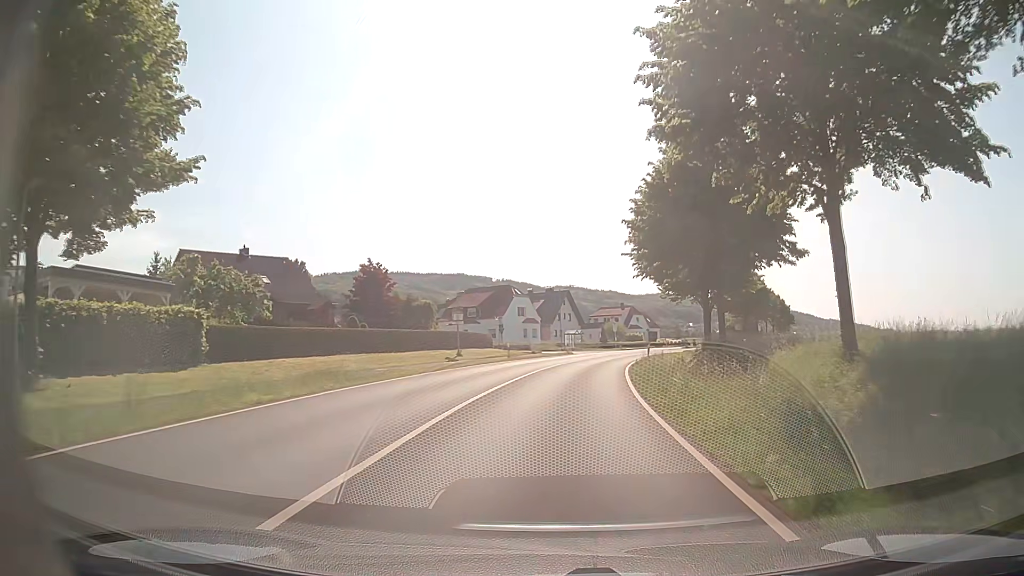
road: primary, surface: asphalt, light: Day
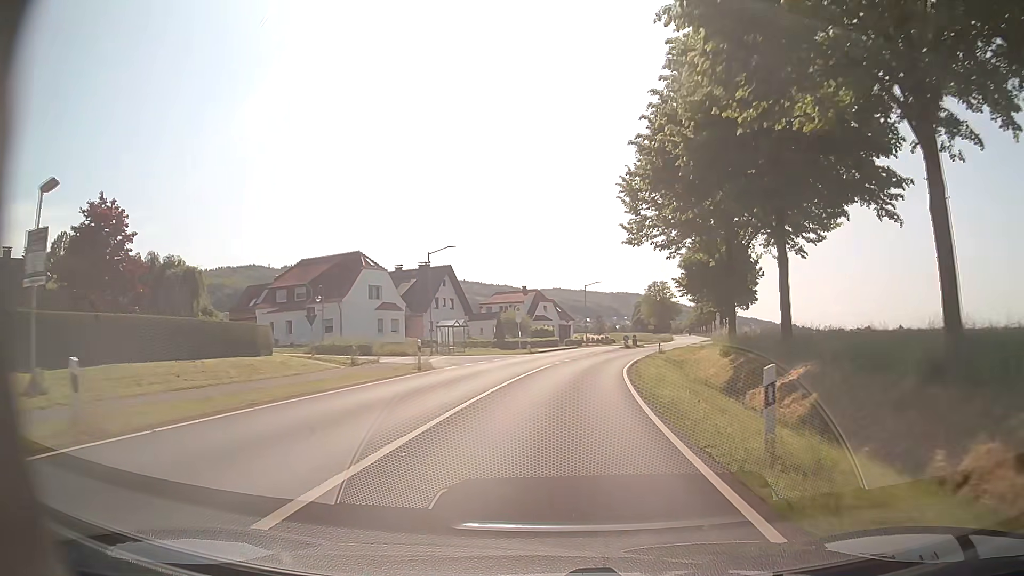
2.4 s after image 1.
(+2.6, +35.1) m; +9°
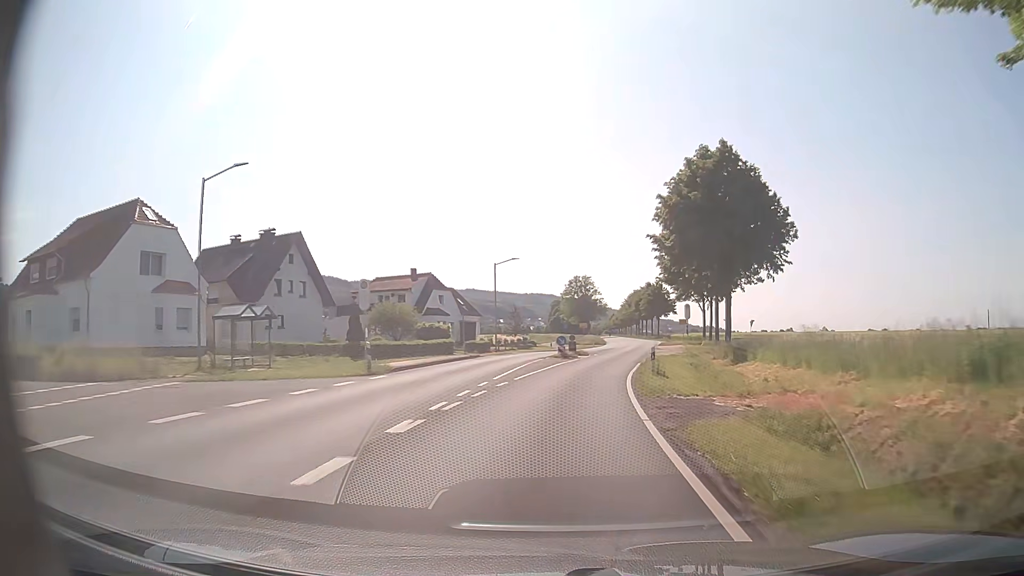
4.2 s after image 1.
(+1.7, +27.5) m; +7°
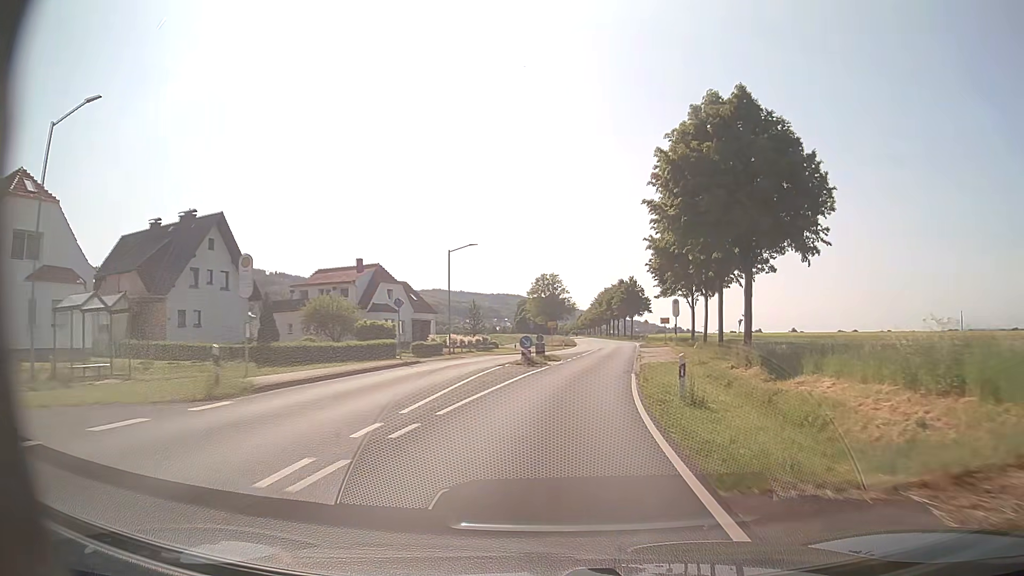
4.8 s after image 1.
(+0.2, +9.6) m; +3°
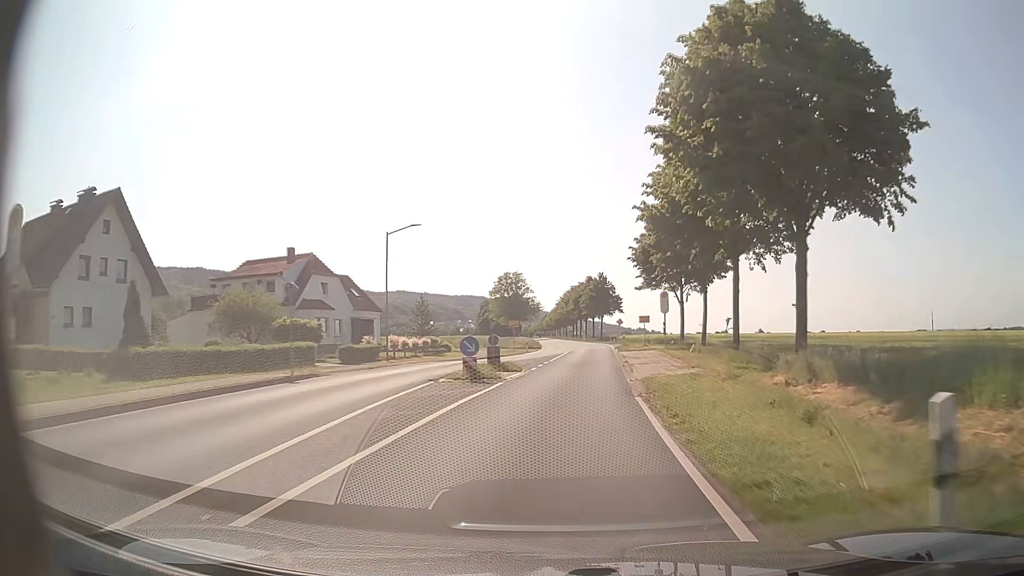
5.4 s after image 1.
(+0.3, +9.8) m; +3°
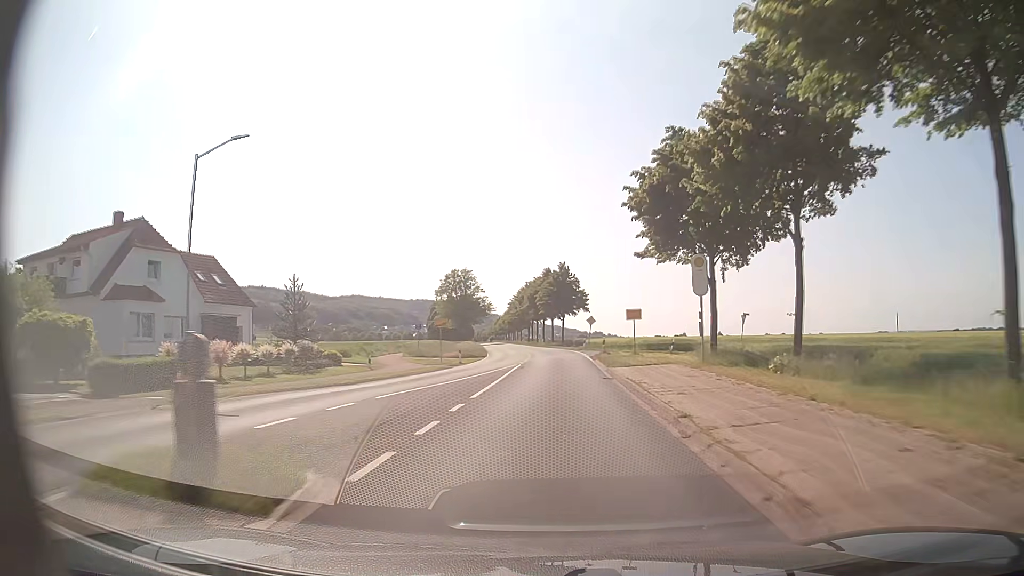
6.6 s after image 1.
(+0.8, +20.6) m; +4°
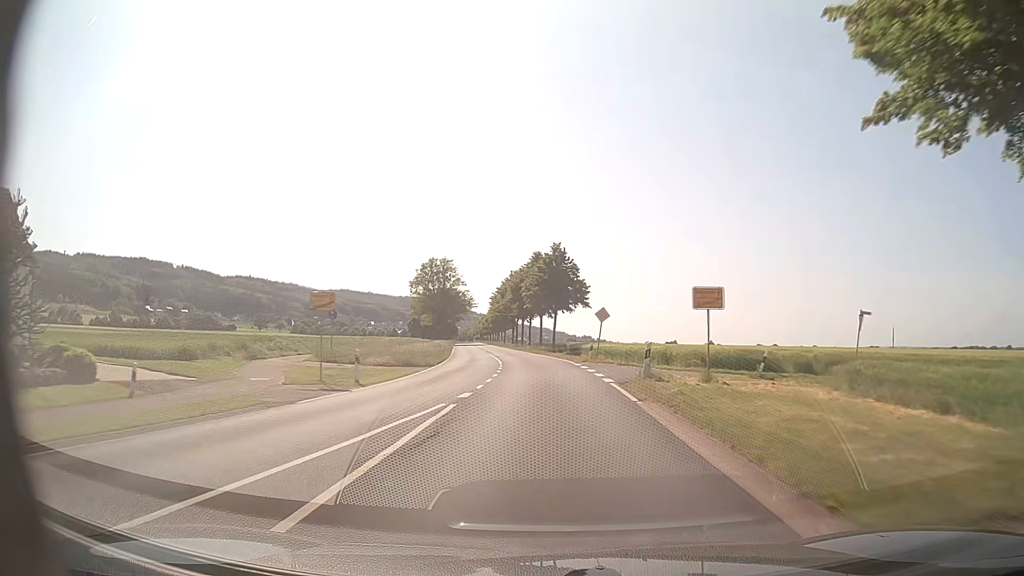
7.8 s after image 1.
(+0.3, +21.8) m; +1°
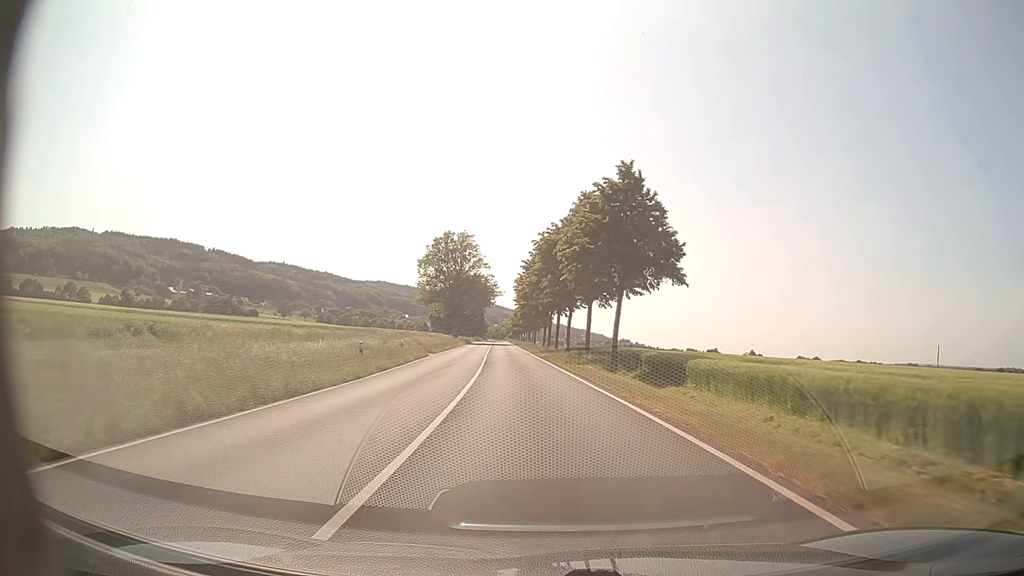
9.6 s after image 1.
(-0.6, +34.7) m; -3°
(0, +10) (0, +20) (-1, +30) (-2, +40) (-2, +50) (-3, +60) (-4, +70) (-5, +80) (-5, +90) (-6, +100) m
